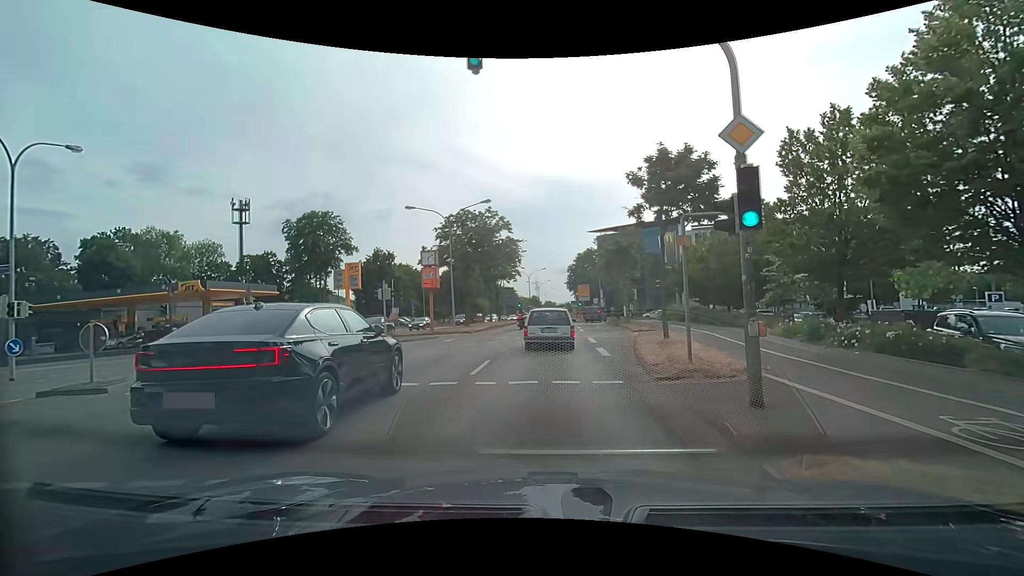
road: primary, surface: asphalt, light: Day
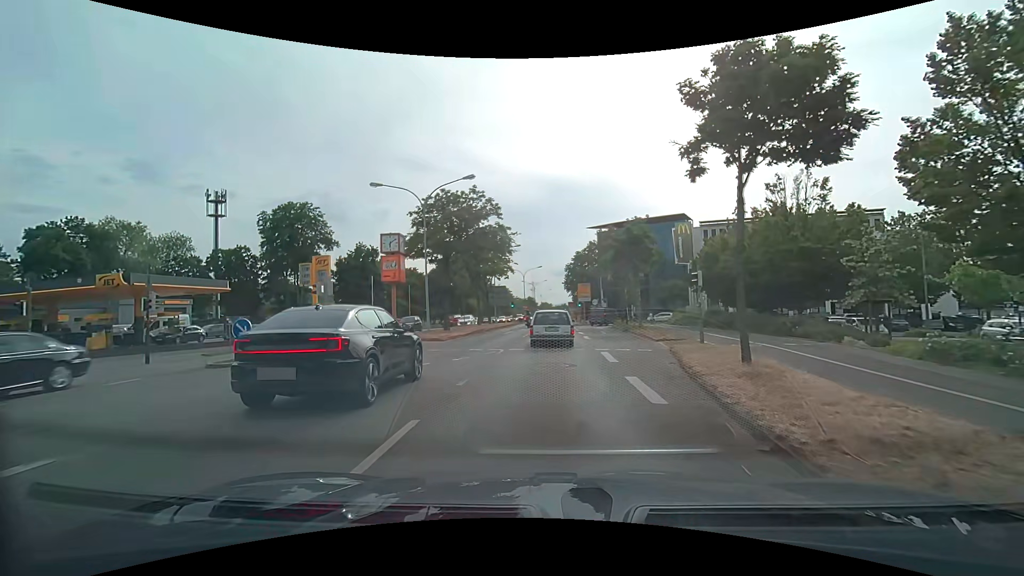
(0.0, +7.5) m; 0°
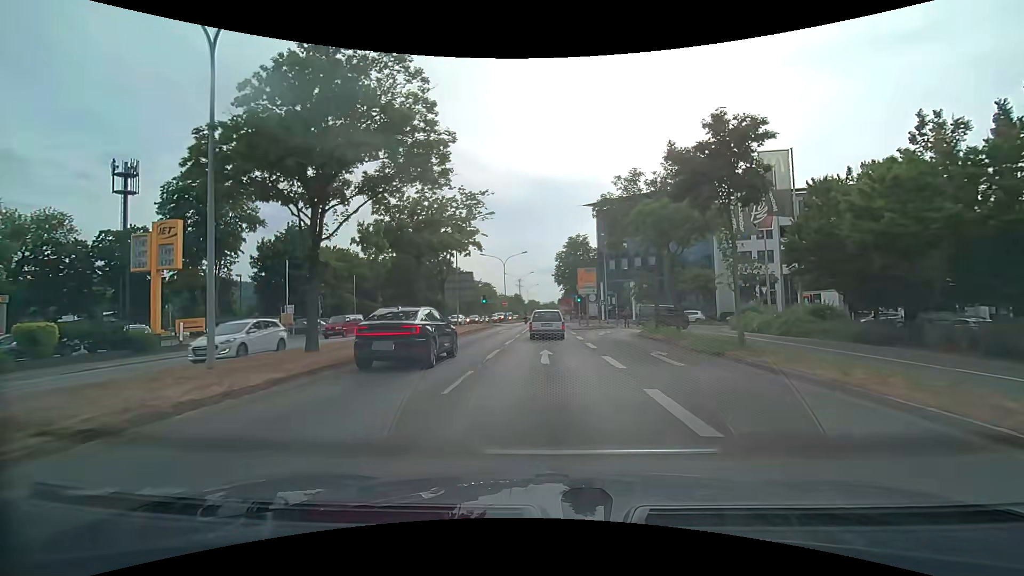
(+0.4, +19.5) m; +2°
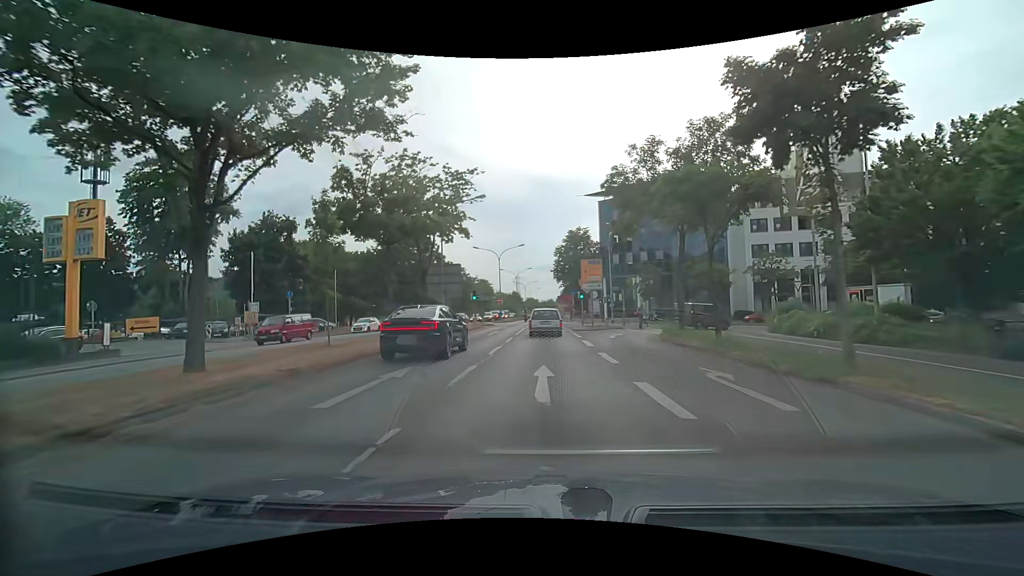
(0.0, +5.5) m; 0°
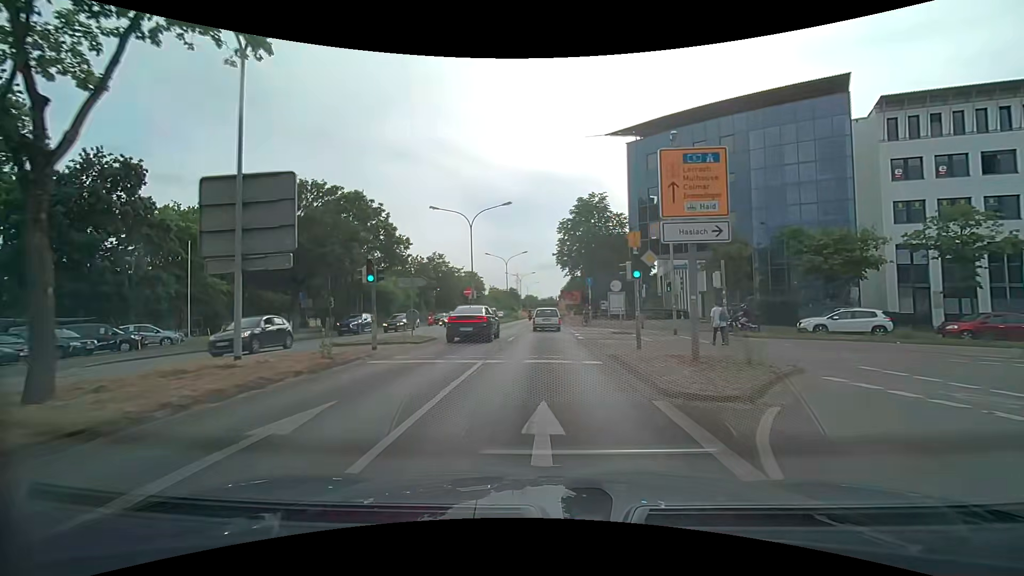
(+0.1, +24.9) m; 0°
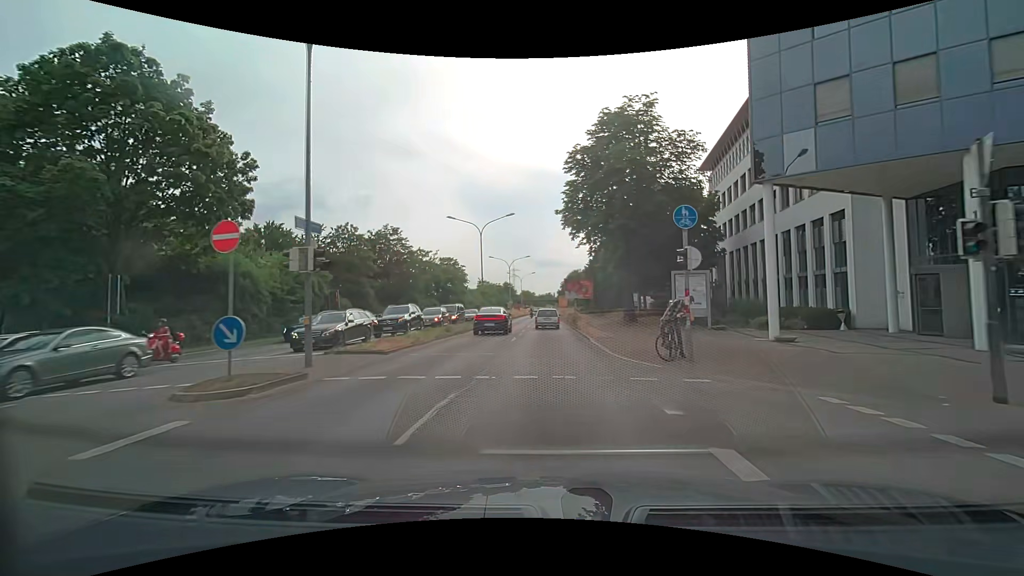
(0.0, +28.0) m; 0°
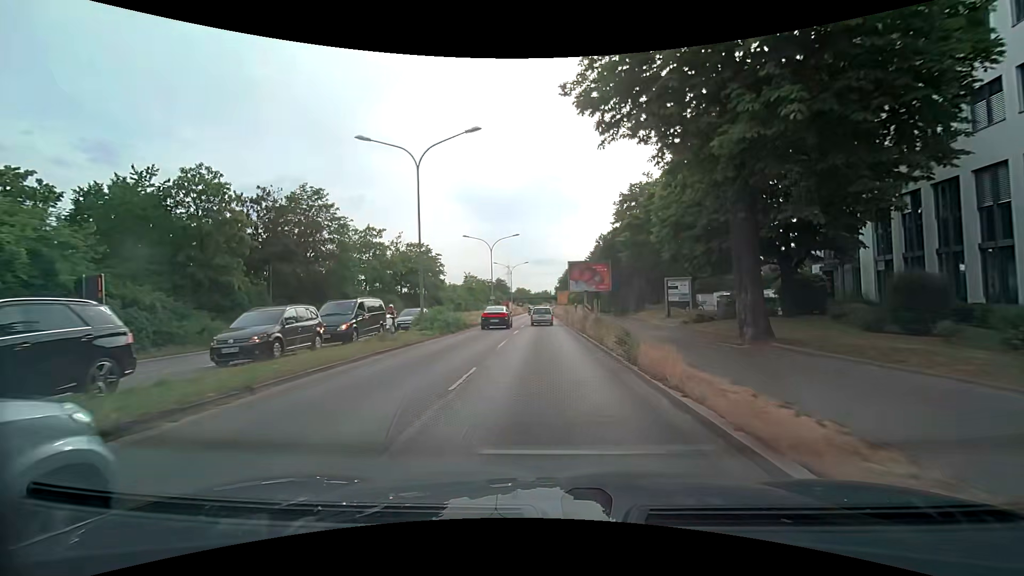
(+0.2, +21.8) m; +1°
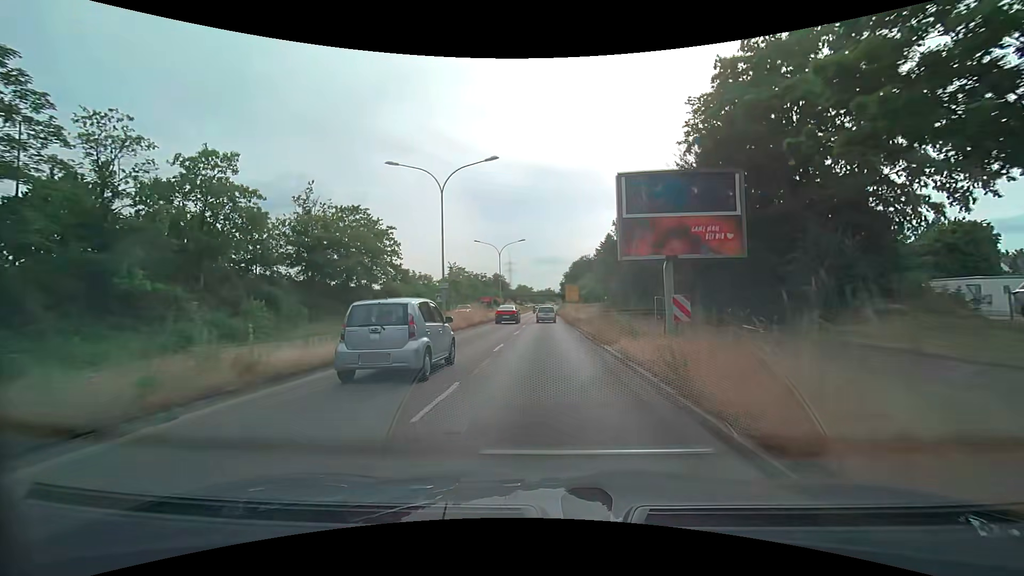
(0.0, +29.6) m; 0°
(0, +10) (0, +20) (0, +30) (0, +40) (0, +50) (0, +60) (0, +70) (0, +80) (0, +90) (0, +100) m
